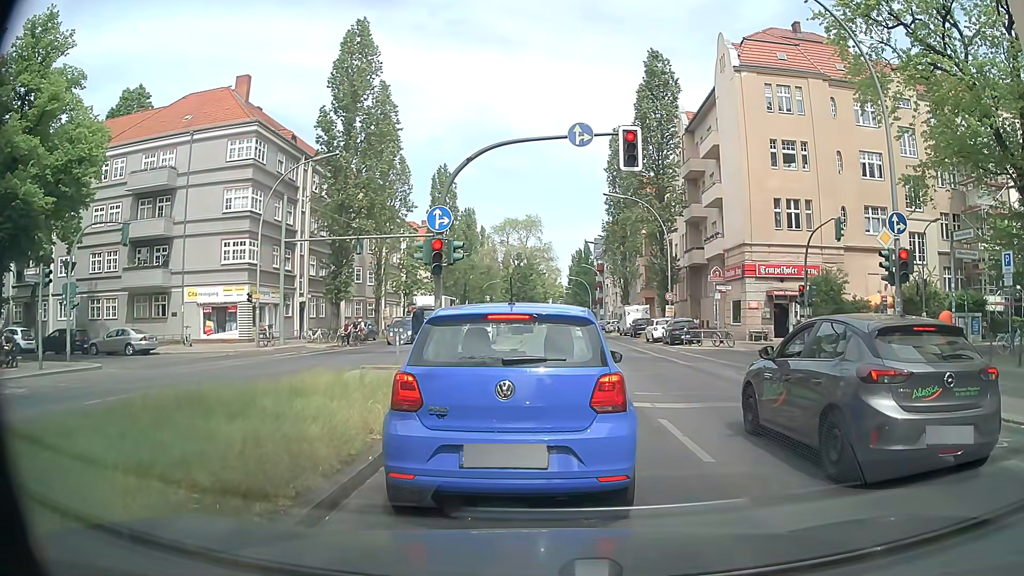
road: secondary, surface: asphalt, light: Day
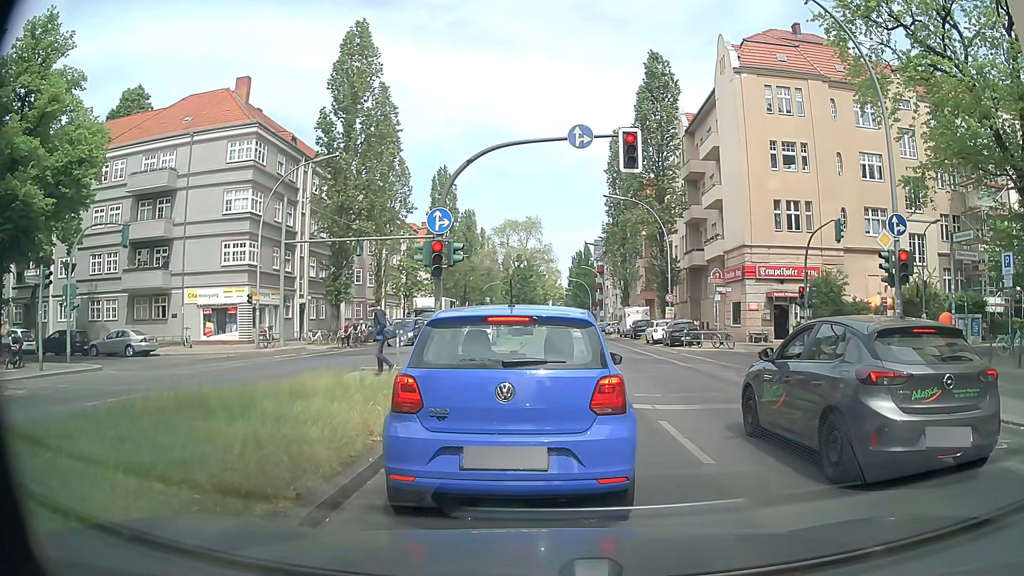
(0.0, 0.0) m; 0°
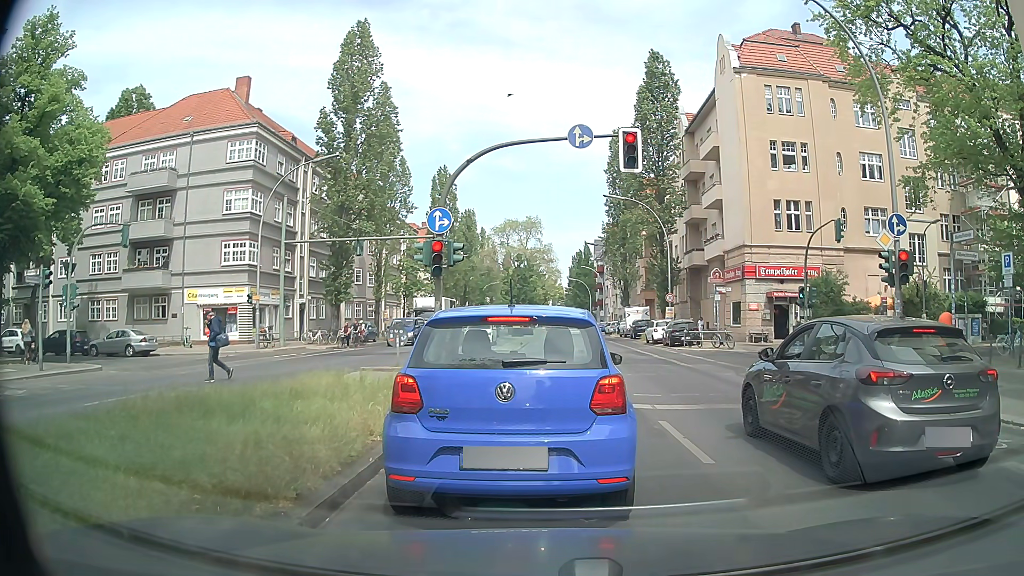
(0.0, 0.0) m; 0°
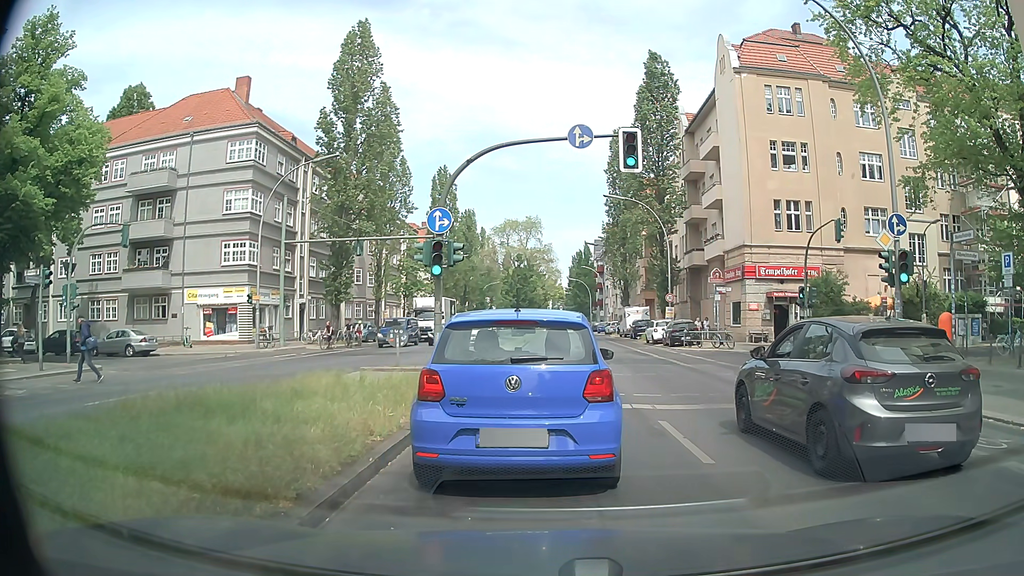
(0.0, 0.0) m; 0°
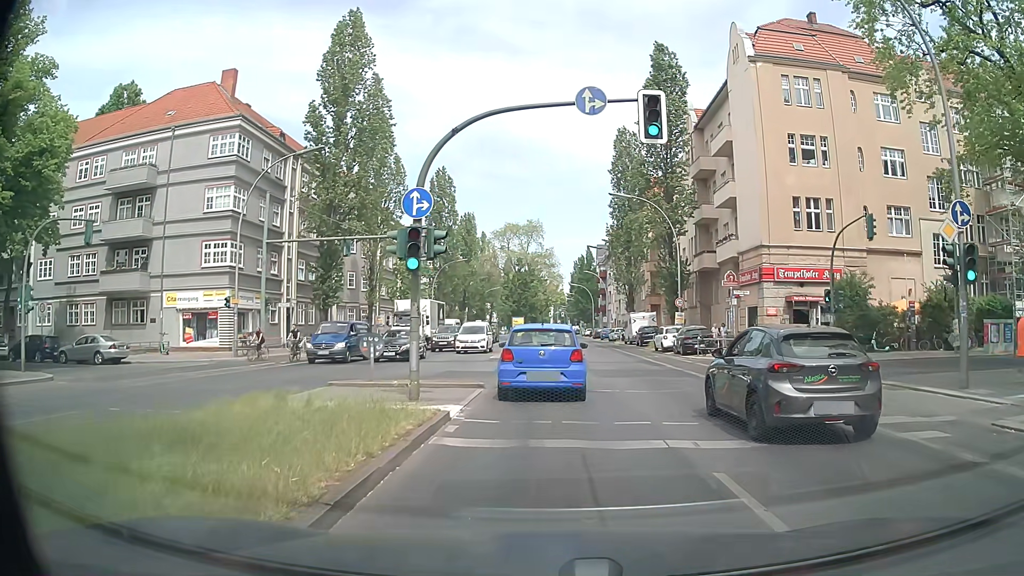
(0.0, +3.3) m; -1°
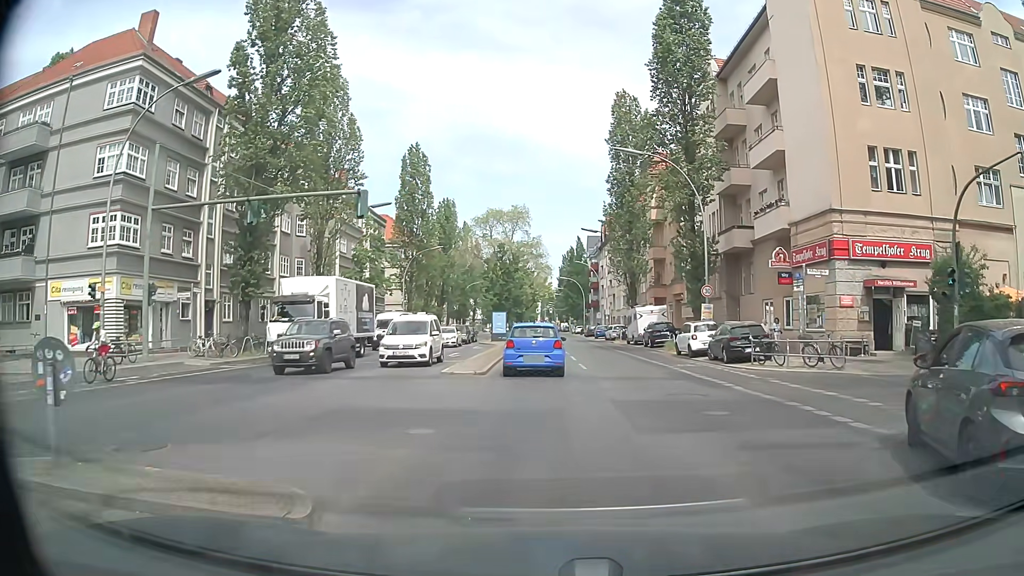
(+0.4, +11.2) m; +3°
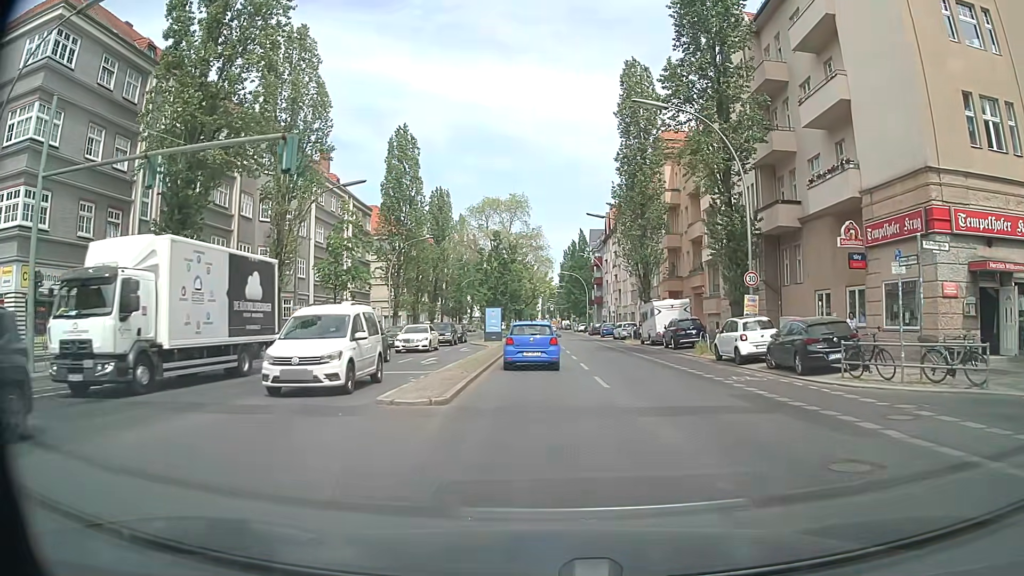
(-0.1, +7.6) m; 0°
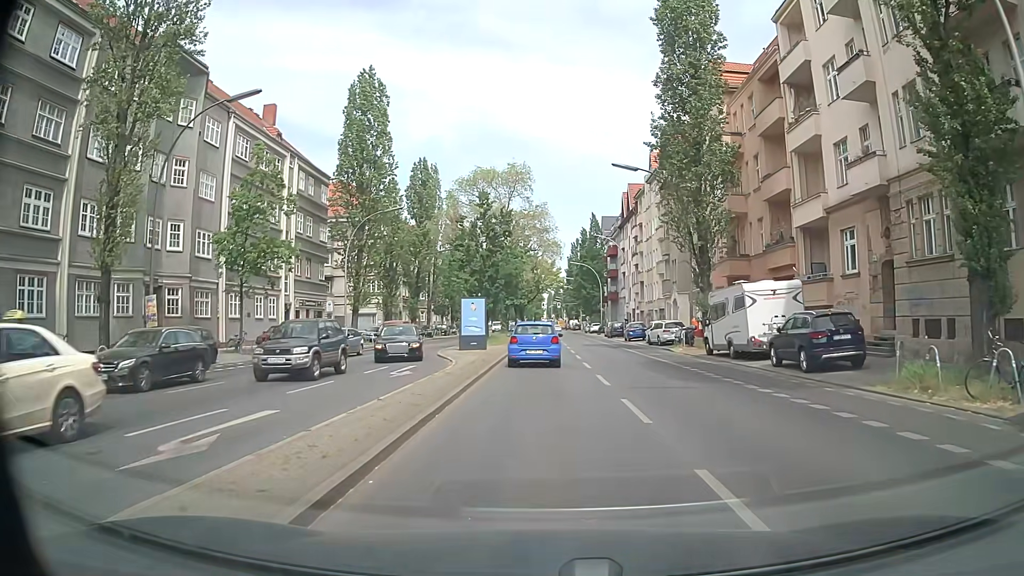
(-0.1, +17.8) m; -1°
(0, +10) (0, +20) (0, +30) (0, +40) (0, +50) (0, +60) (0, +70) (0, +80) (0, +90) (0, +100) m
